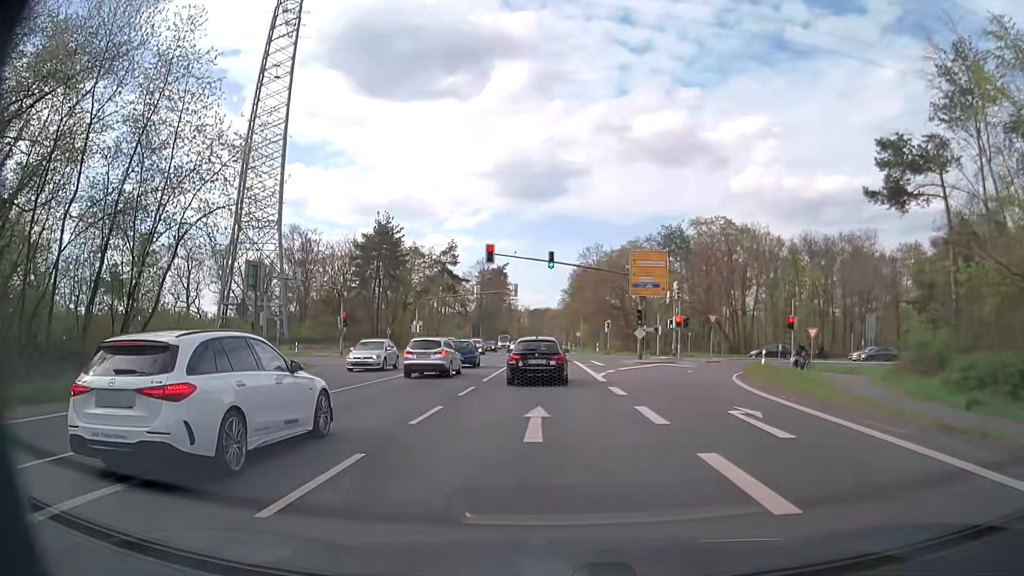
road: primary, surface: asphalt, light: Day
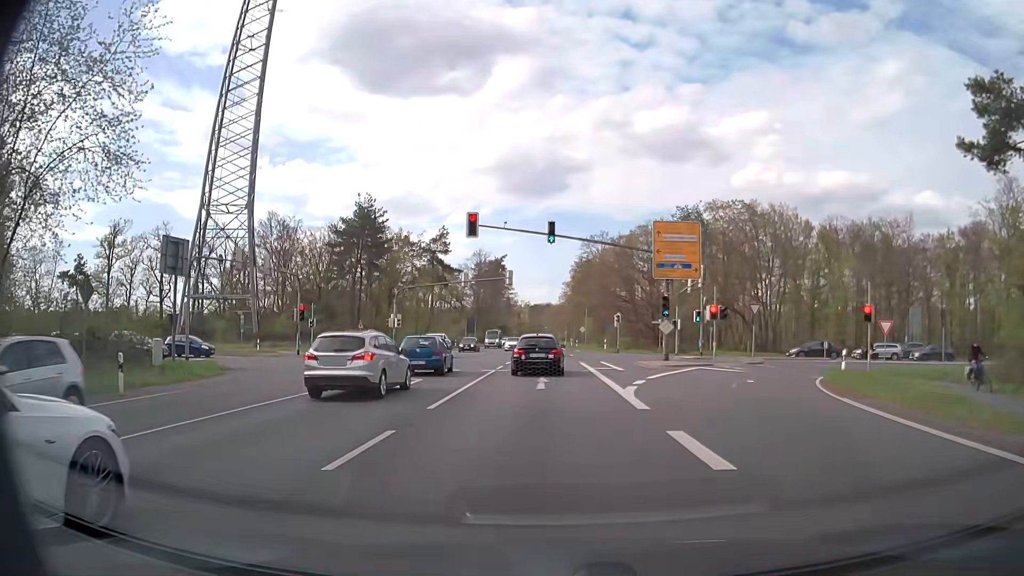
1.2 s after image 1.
(0.0, +10.6) m; 0°
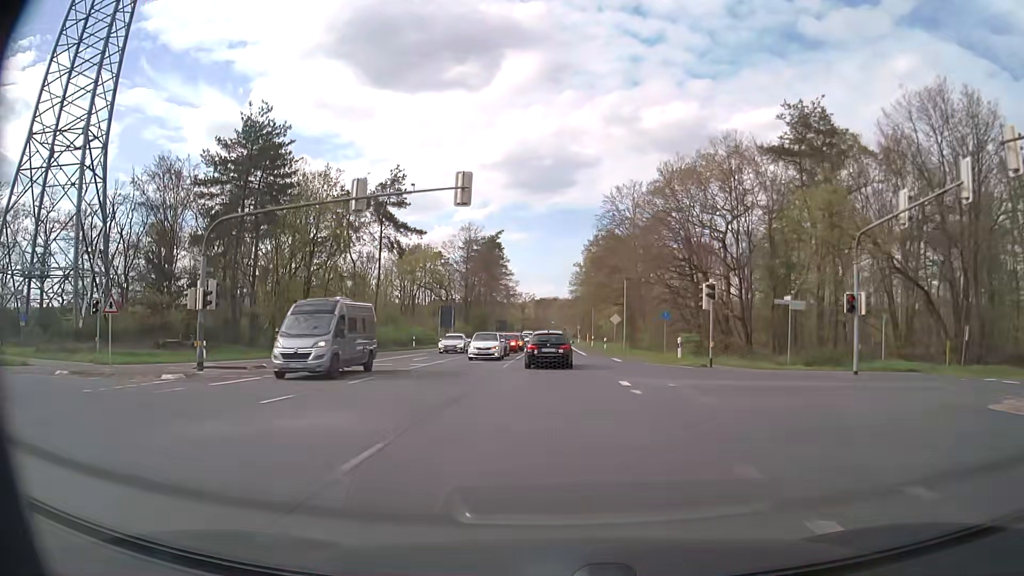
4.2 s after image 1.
(-0.3, +36.4) m; -1°
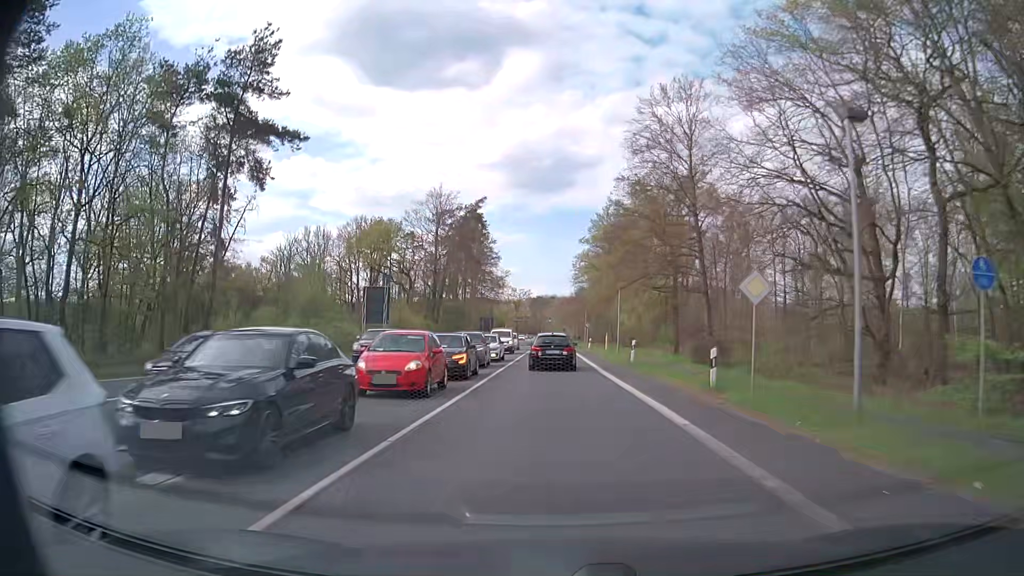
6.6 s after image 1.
(+0.1, +34.2) m; 0°
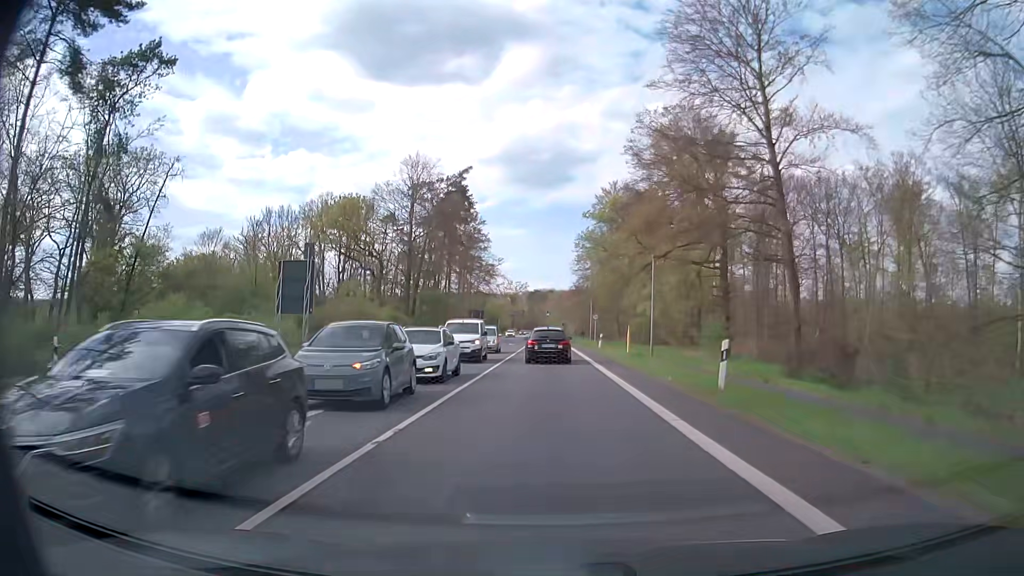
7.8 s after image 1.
(0.0, +16.9) m; 0°
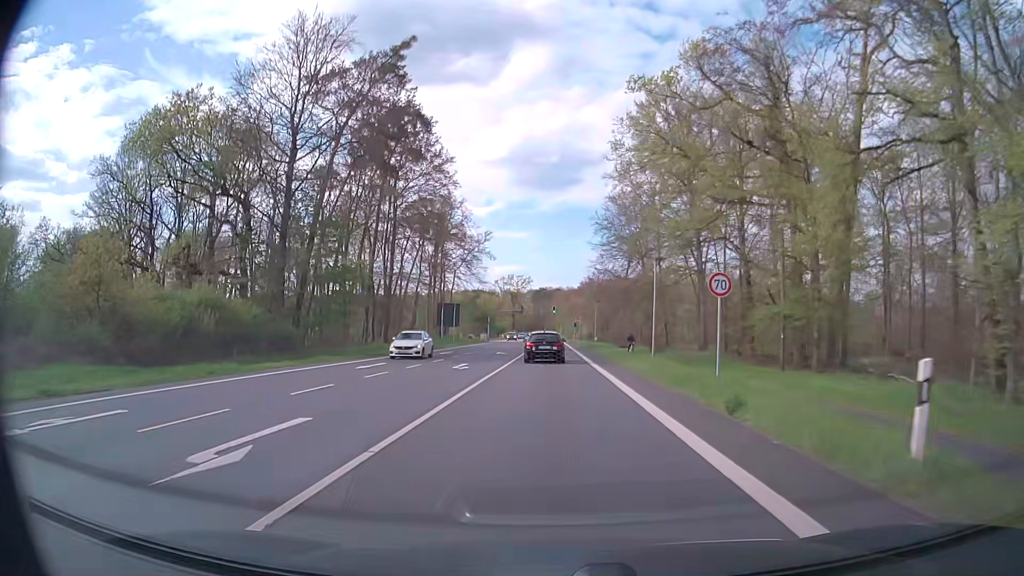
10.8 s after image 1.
(-0.1, +42.0) m; 0°
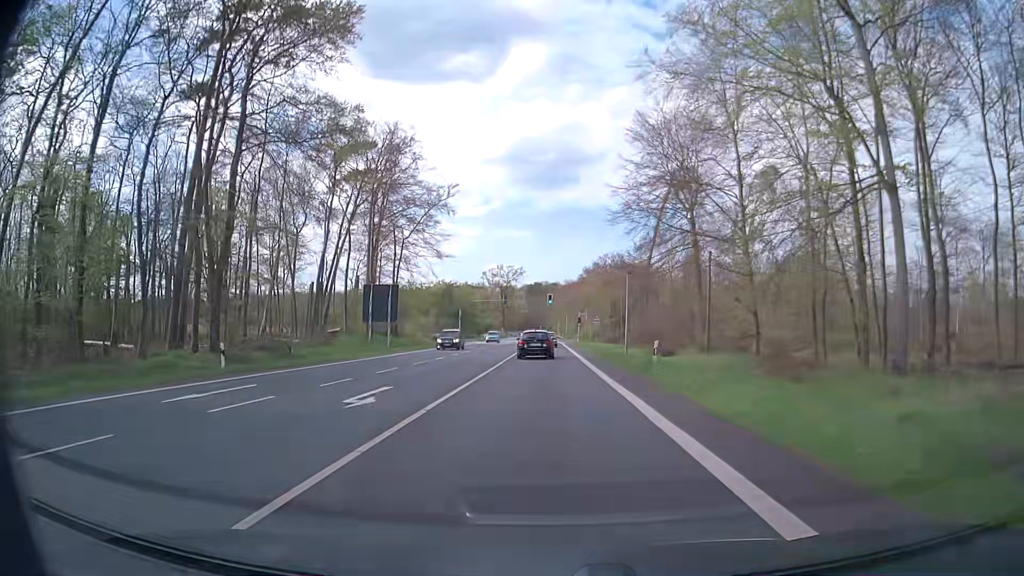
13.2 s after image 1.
(+0.1, +33.8) m; 0°
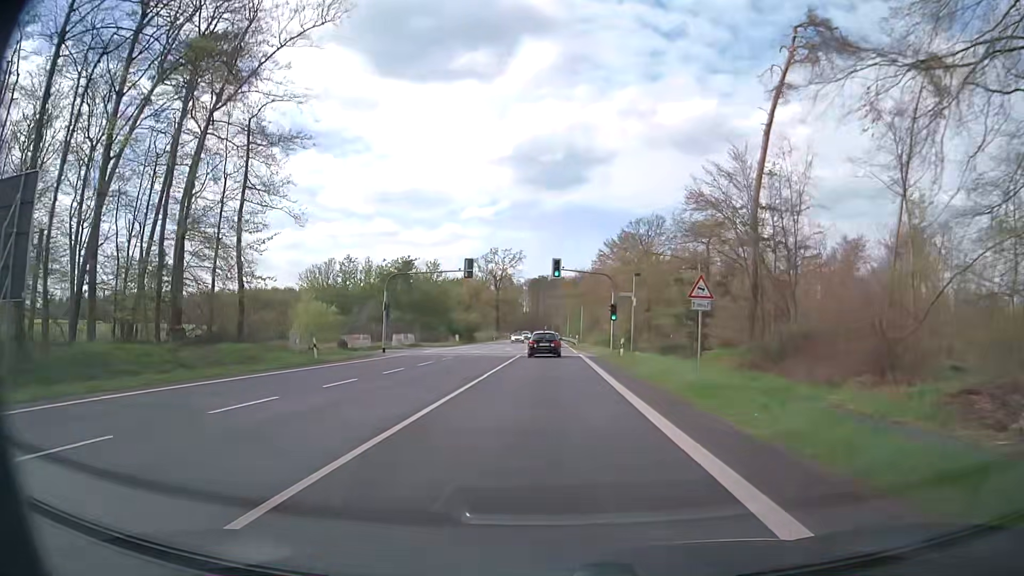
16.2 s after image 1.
(+0.2, +42.8) m; 0°
(0, +10) (0, +20) (0, +30) (0, +40) (0, +50) (0, +60) (0, +70) (0, +80) (0, +90) (0, +100) m
